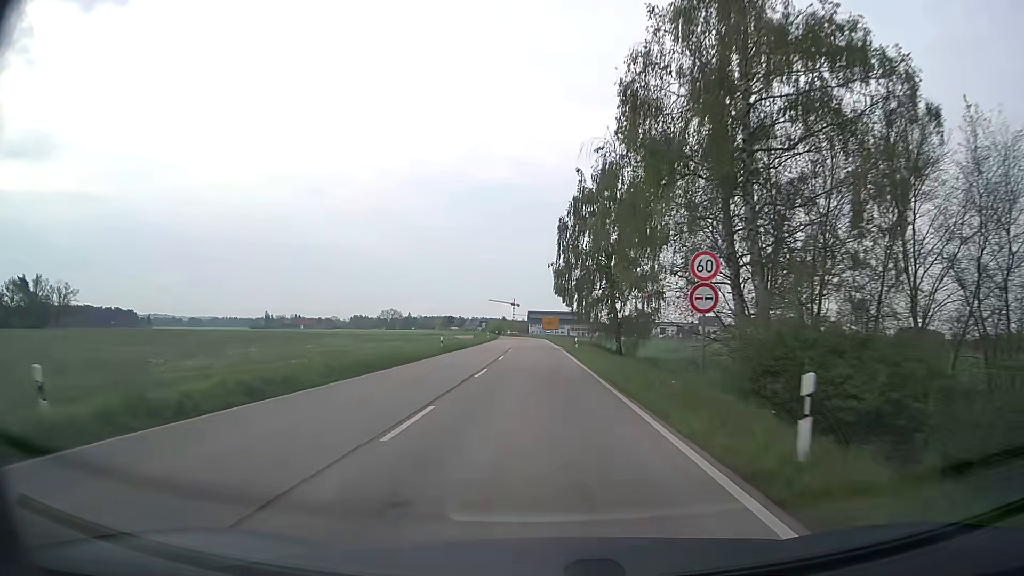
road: secondary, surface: asphalt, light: Day
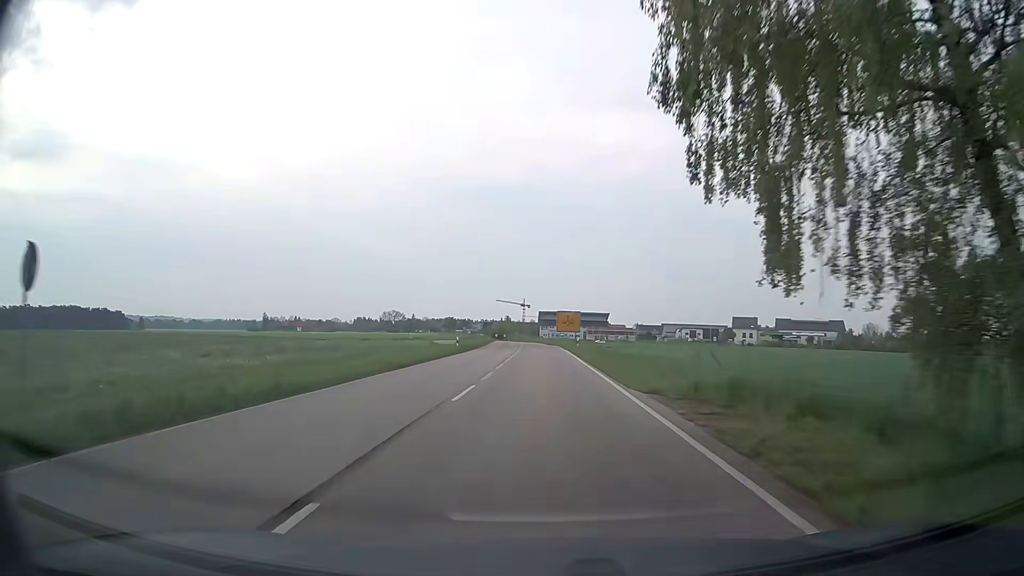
(-0.5, +42.9) m; -1°
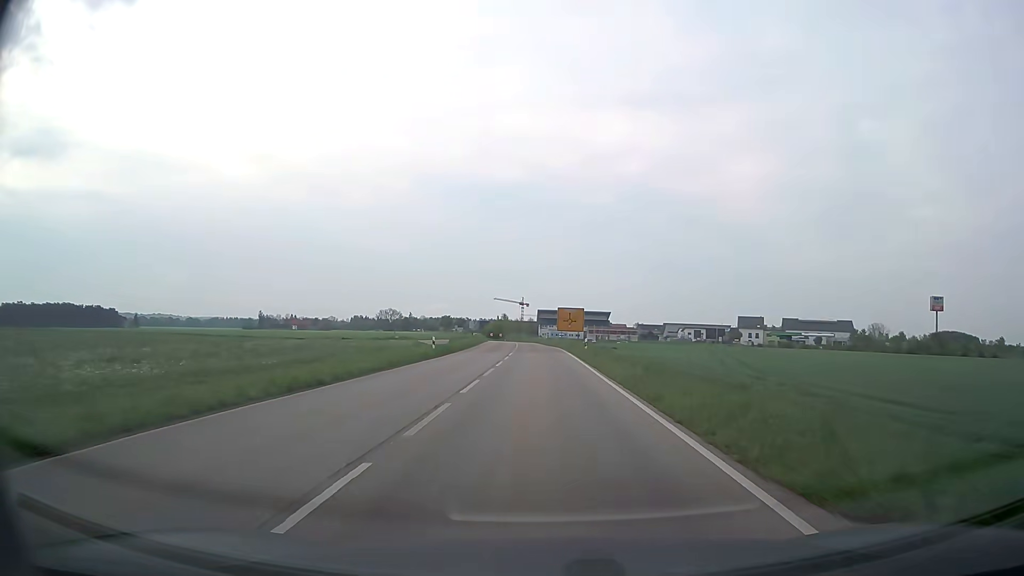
(0.0, +10.3) m; 0°
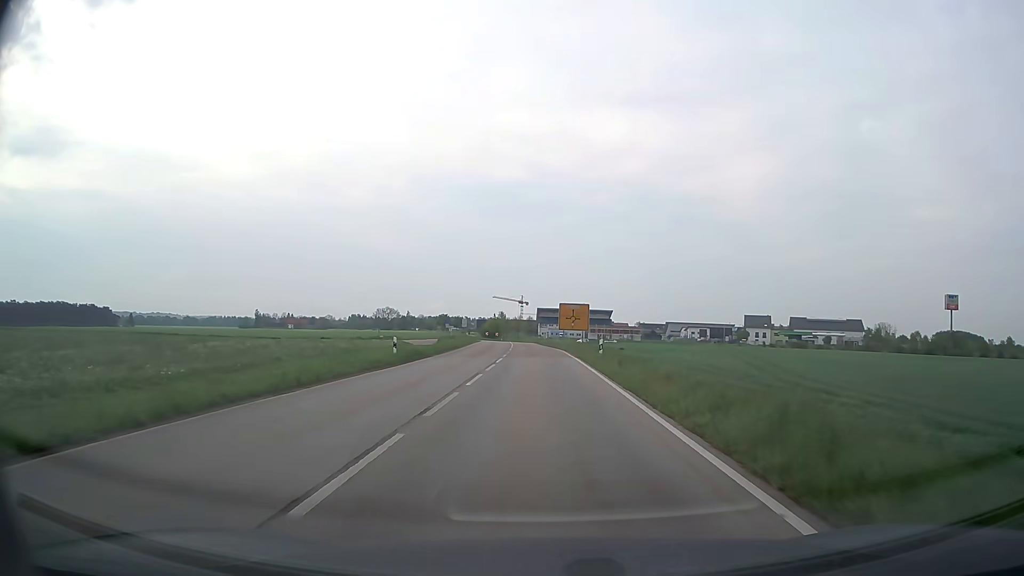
(0.0, +10.2) m; 0°
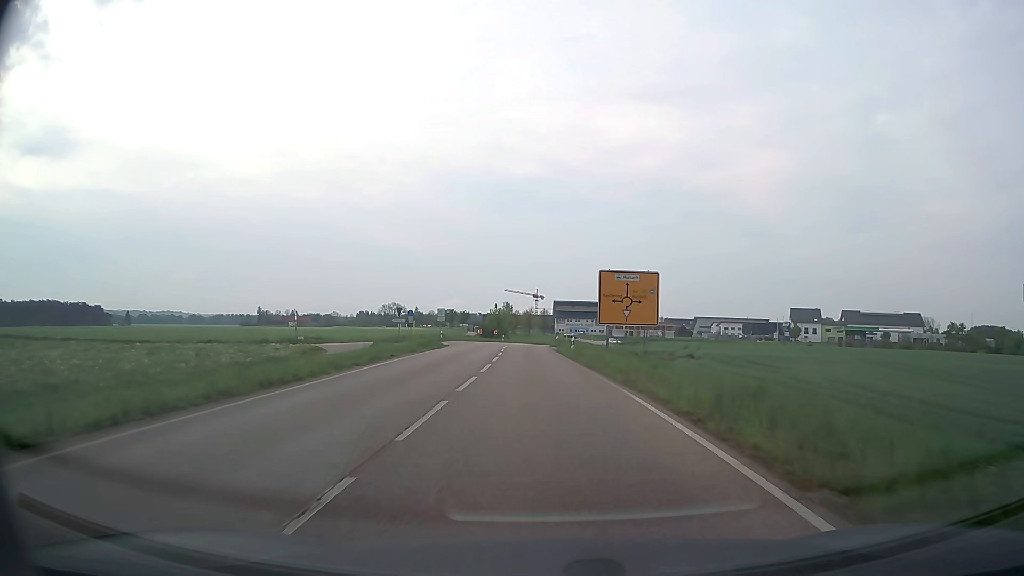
(-0.5, +38.5) m; -2°
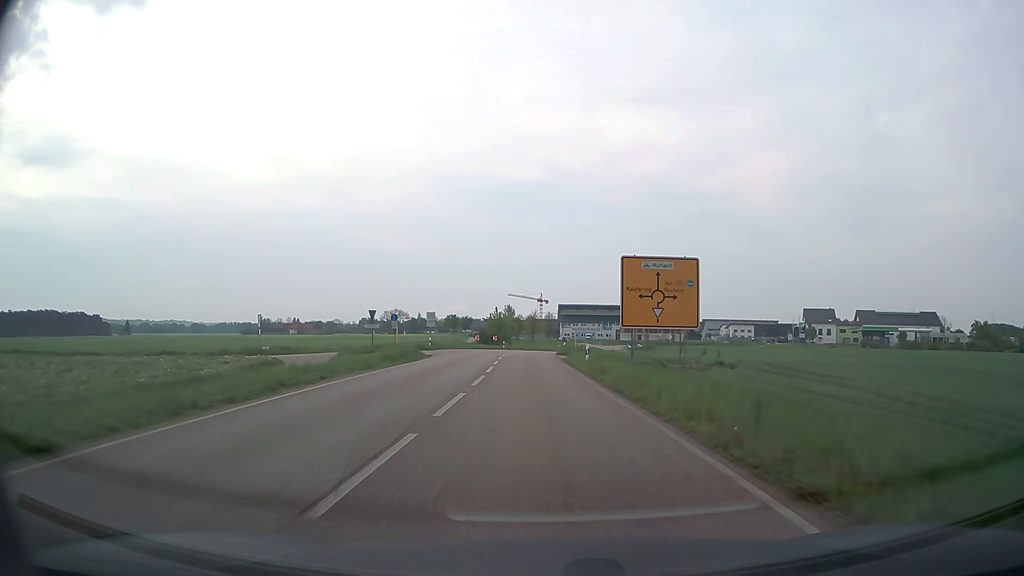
(0.0, +9.0) m; 0°
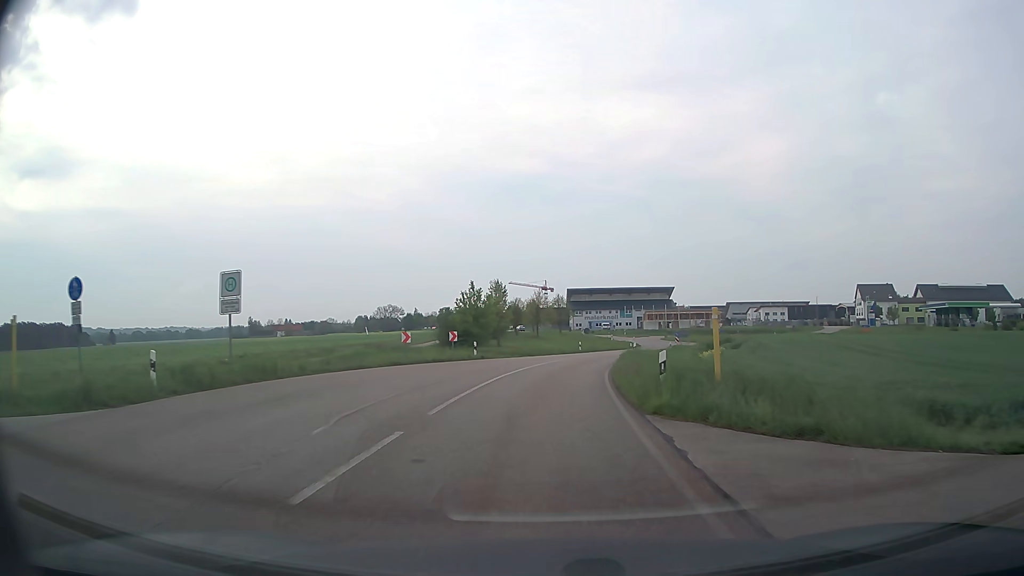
(-0.7, +41.3) m; -1°
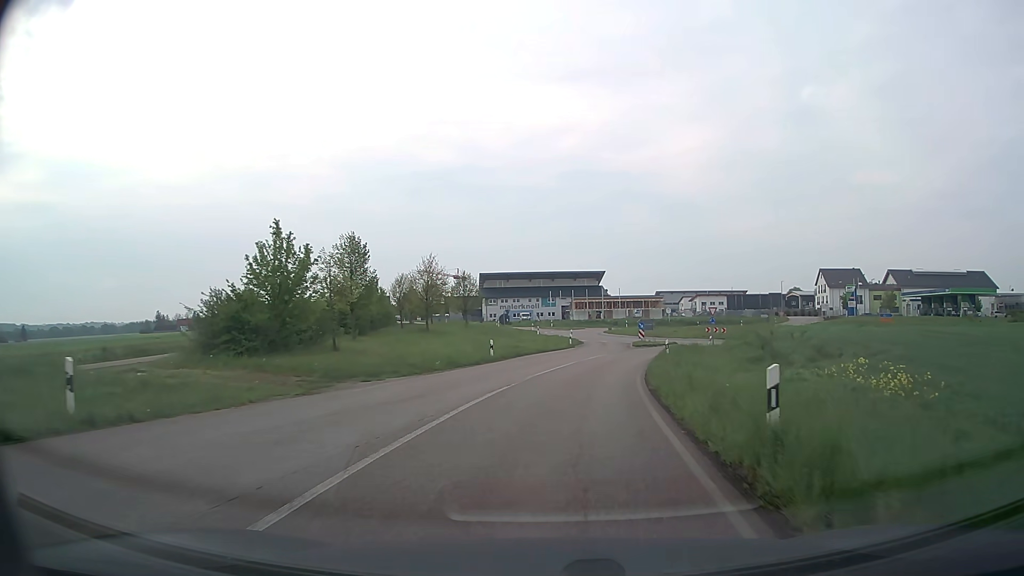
(+1.5, +29.9) m; +7°
(0, +10) (+1, +20) (+2, +30) (+4, +40) (+7, +49) (+13, +58) (+20, +64) (+29, +69) (+35, +77) (+35, +87) m
